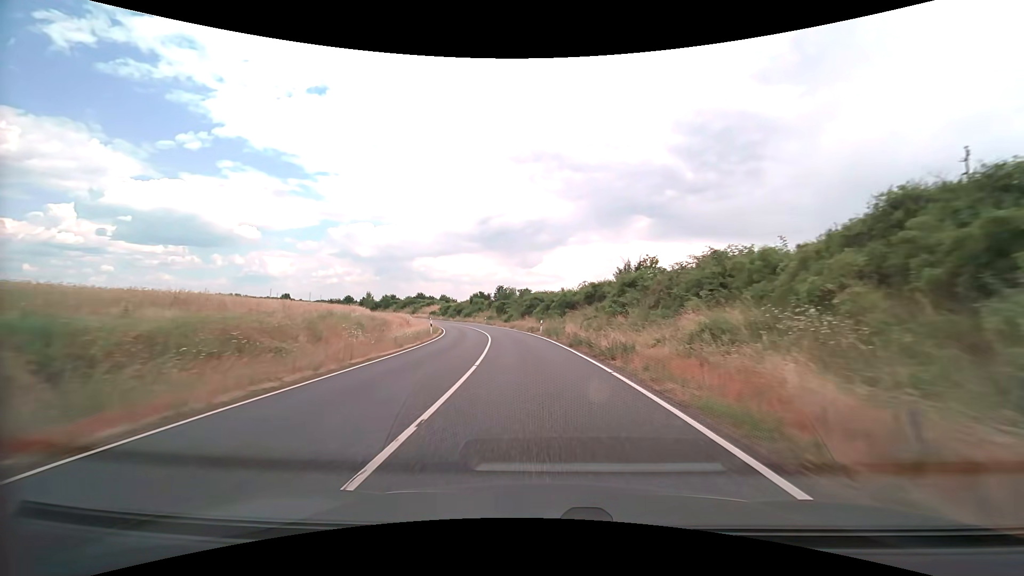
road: secondary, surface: asphalt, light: Day
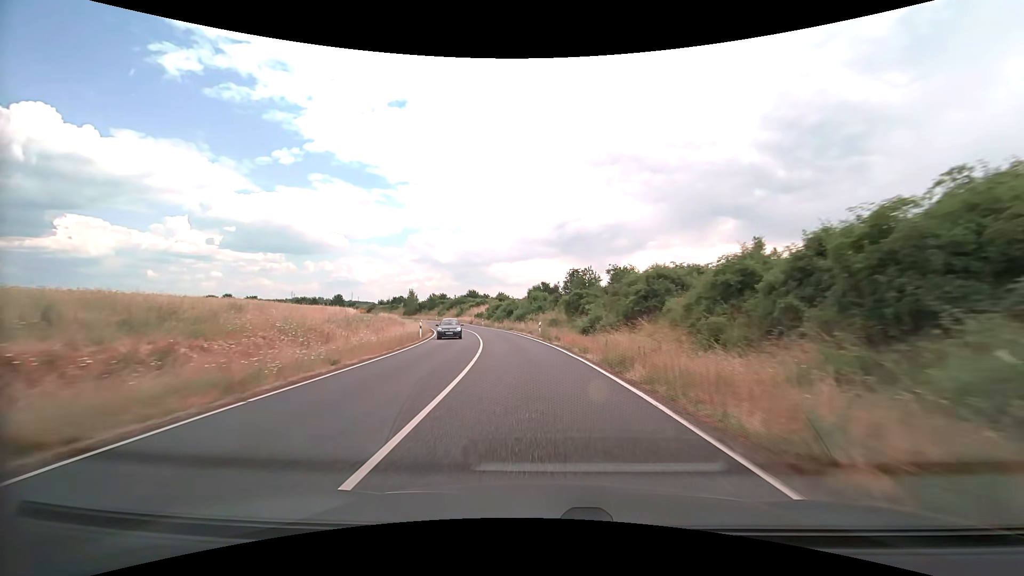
(-2.9, +42.6) m; -8°
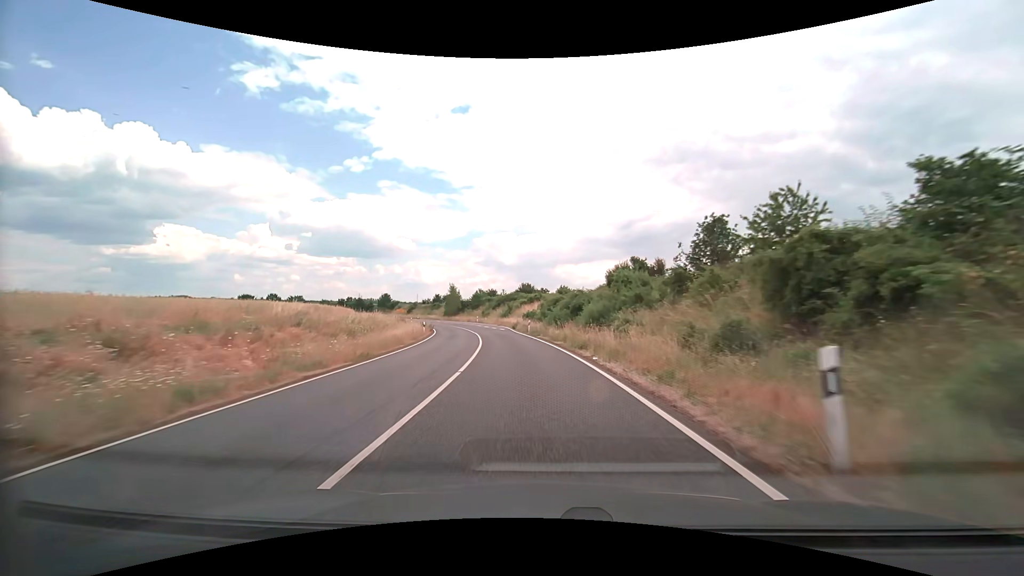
(-2.1, +31.9) m; -7°
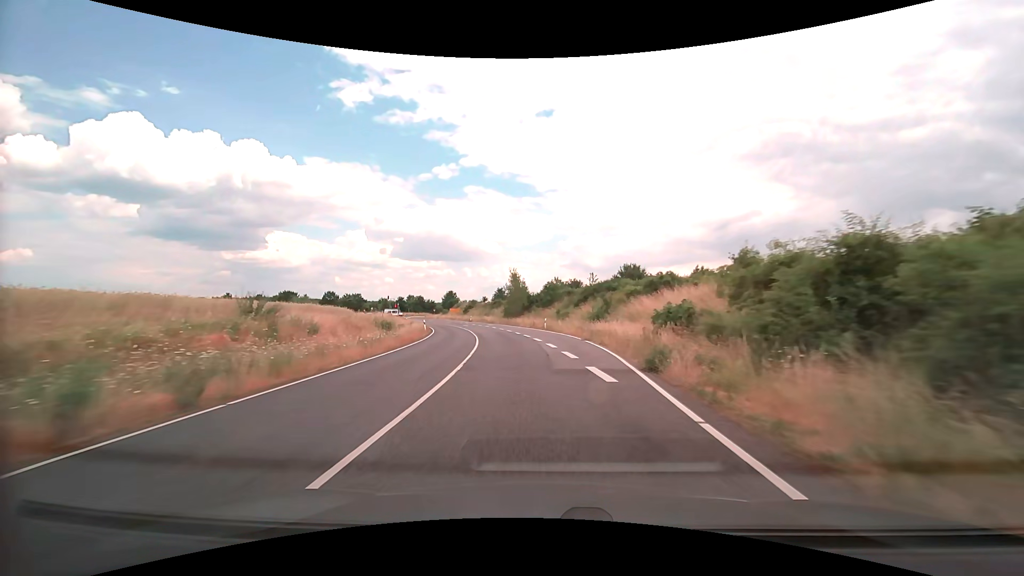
(-3.5, +42.3) m; -10°
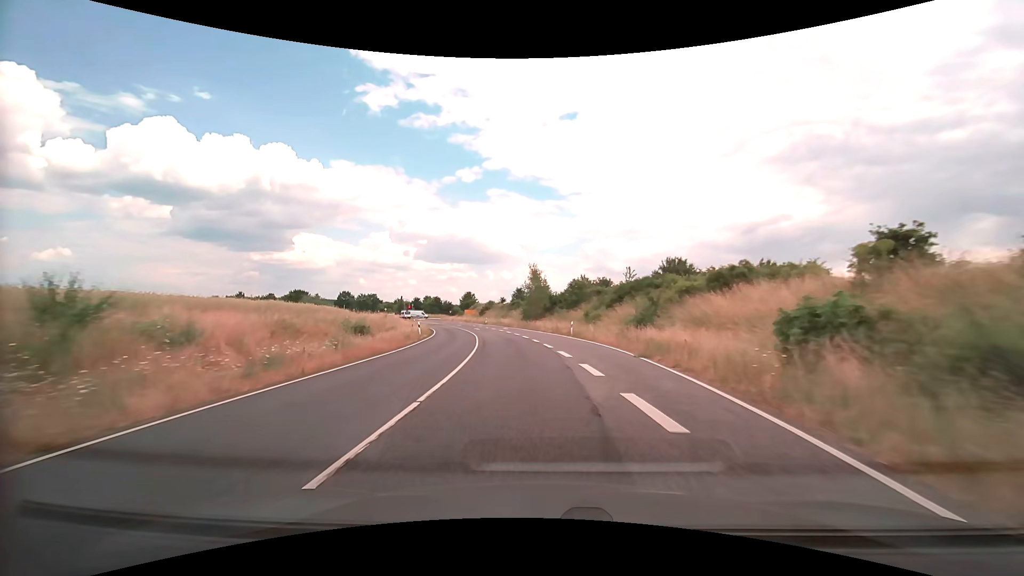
(-0.2, +10.5) m; -3°
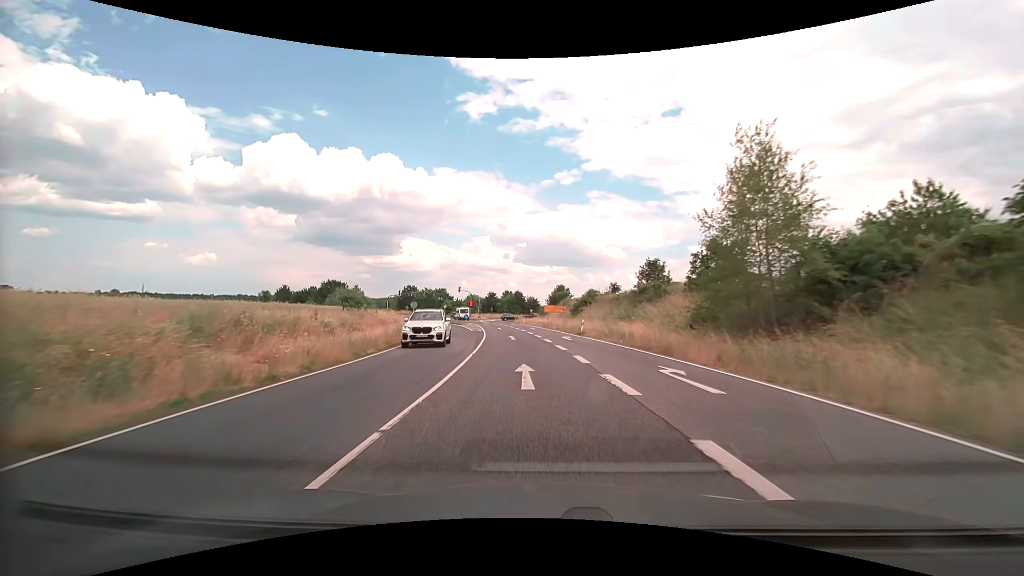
(-5.1, +50.6) m; -11°
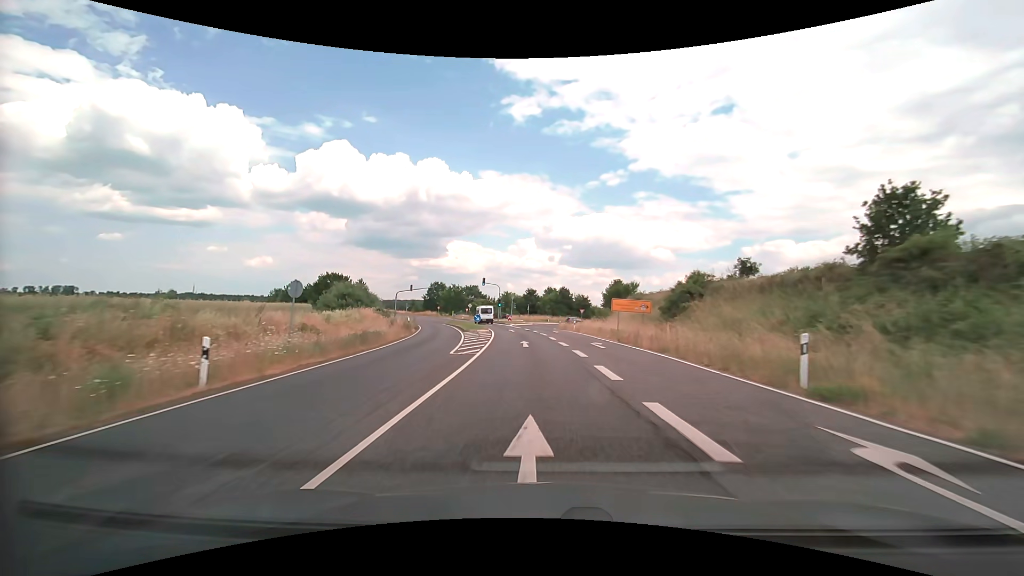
(-1.2, +27.3) m; -5°
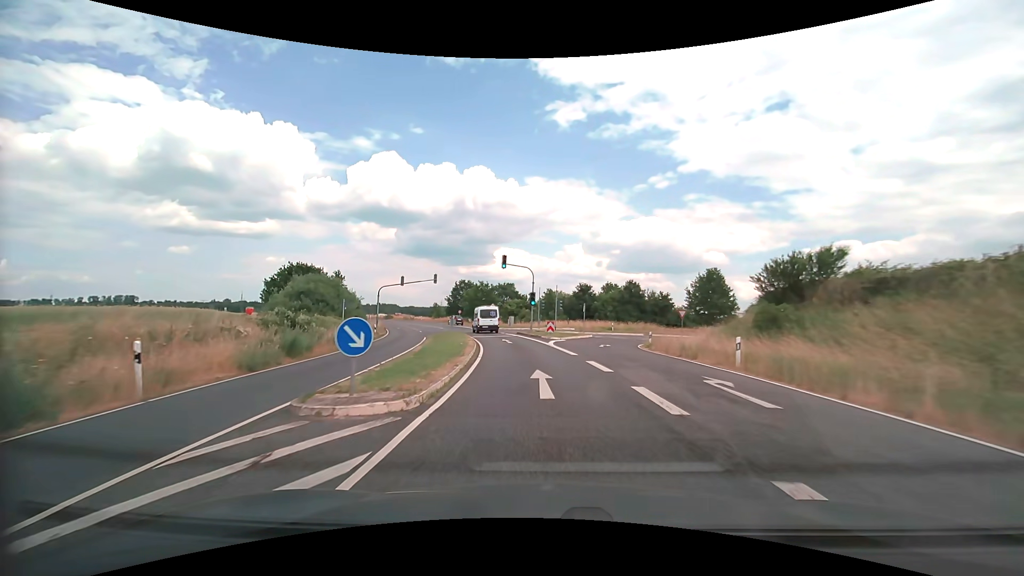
(-1.4, +33.2) m; -5°
(0, +10) (-1, +20) (-2, +30) (-4, +40) (-6, +49) (-9, +59) (-12, +69) (-16, +78) (-19, +87) (-24, +96) m
